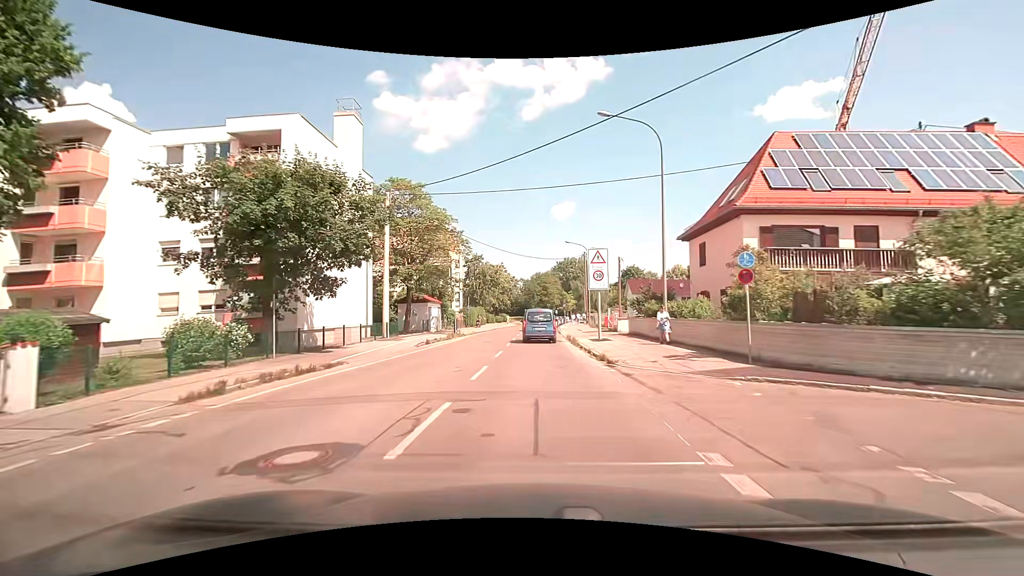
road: tertiary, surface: asphalt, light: Day
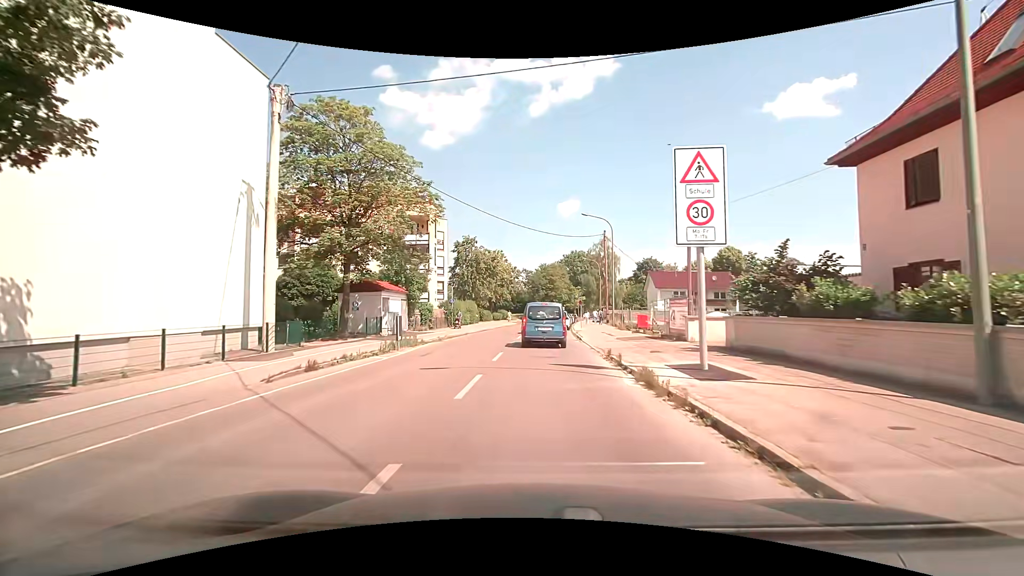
(0.0, +15.3) m; 0°
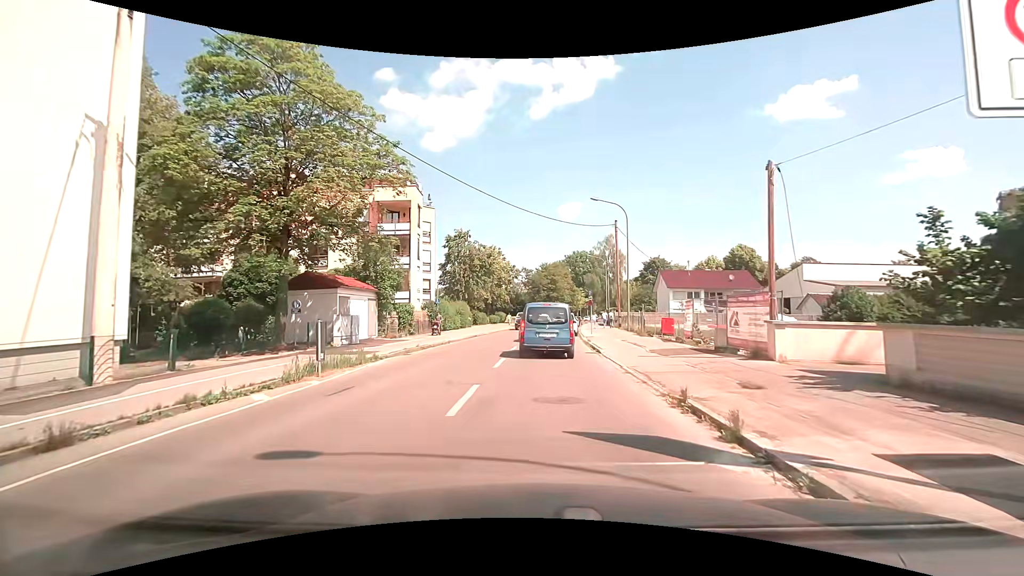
(0.0, +7.0) m; 0°
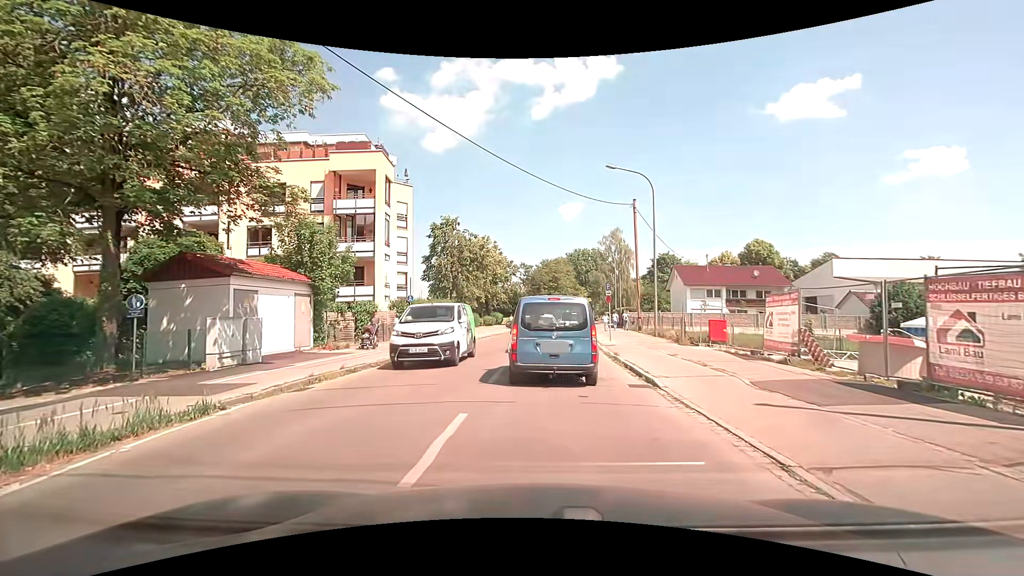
(-0.1, +8.3) m; 0°
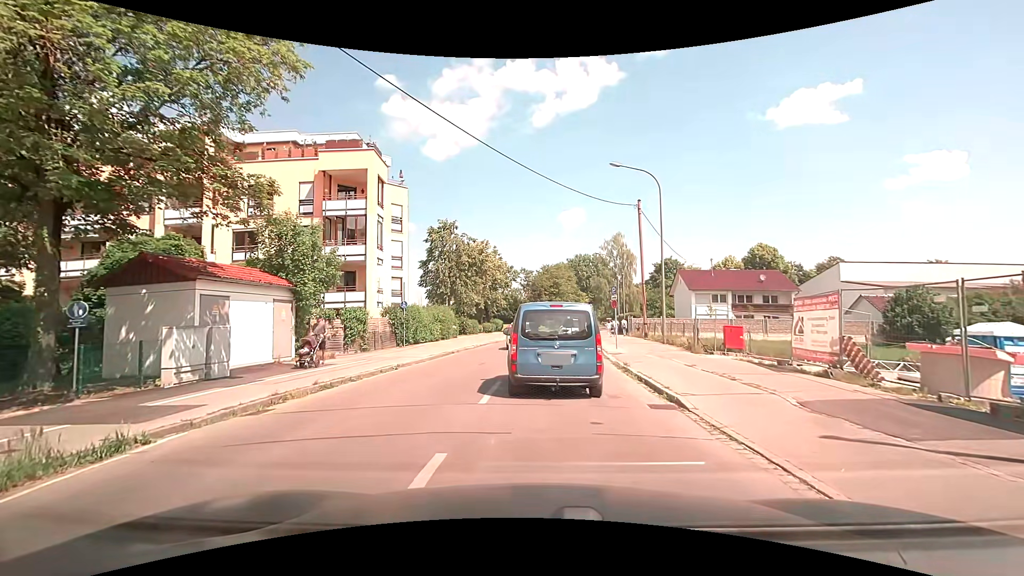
(0.0, +1.8) m; -1°
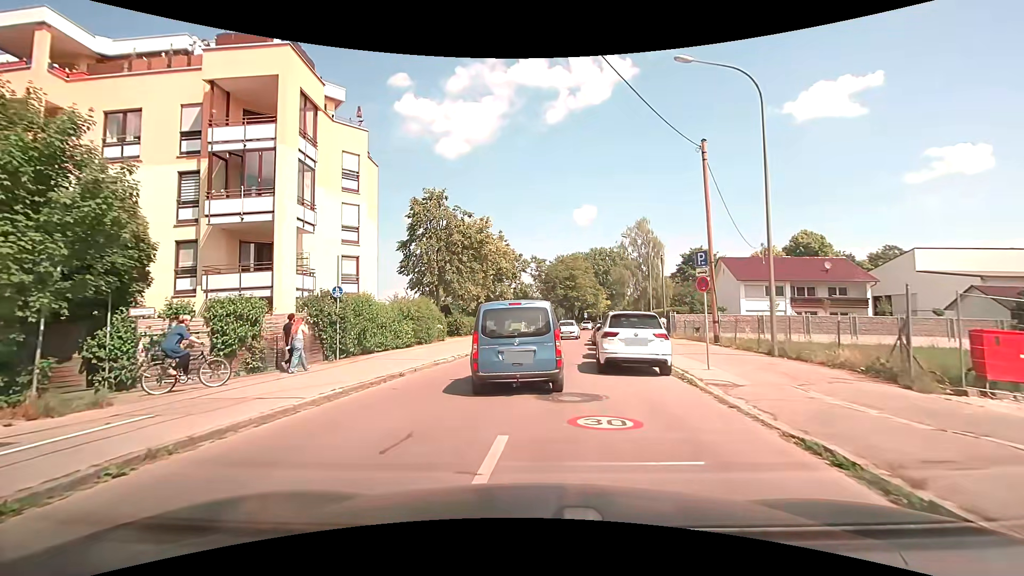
(+0.2, +12.2) m; 0°
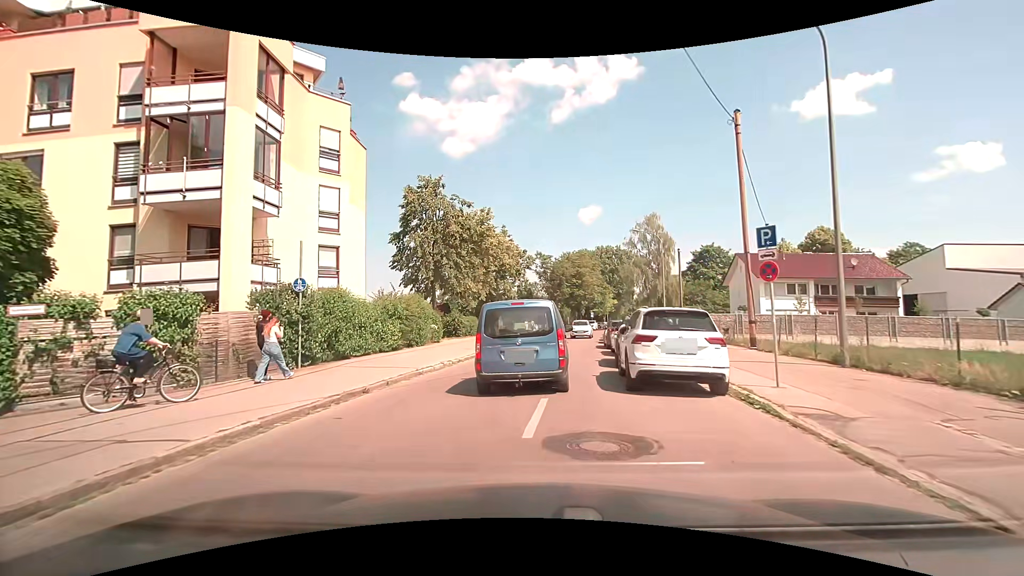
(0.0, +3.5) m; 0°
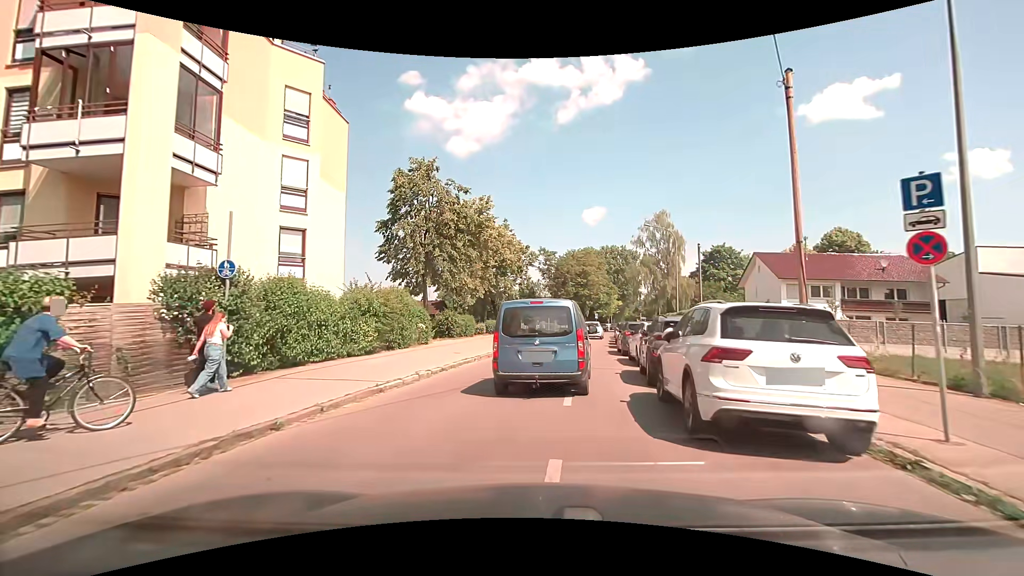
(0.0, +3.9) m; -1°
(+1, +10) (+2, +20) (+3, +30) (+5, +40) (+6, +50) (+8, +59) (+11, +69) (+13, +79) (+15, +88) (+18, +98) m
